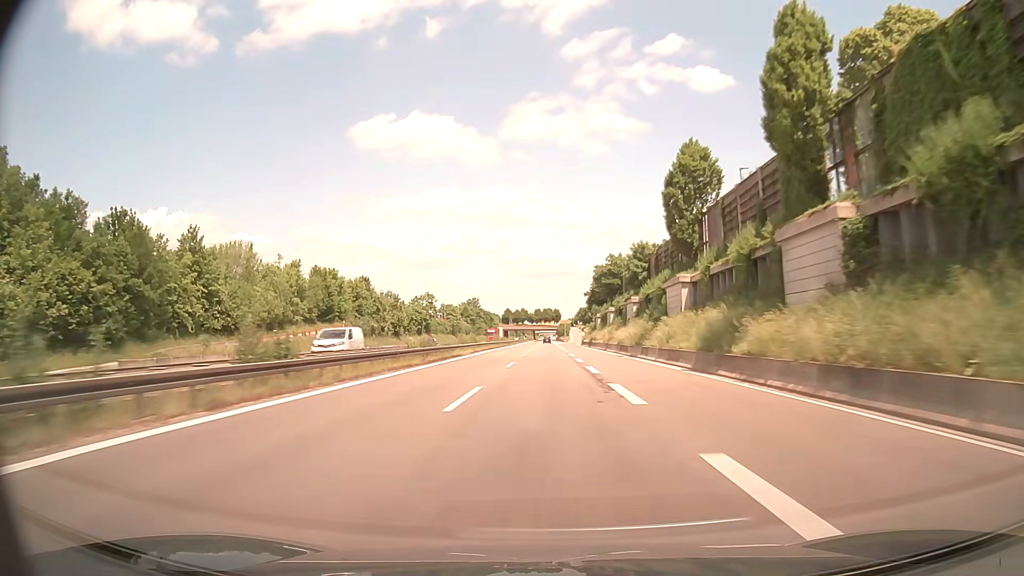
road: trunk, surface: asphalt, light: Day
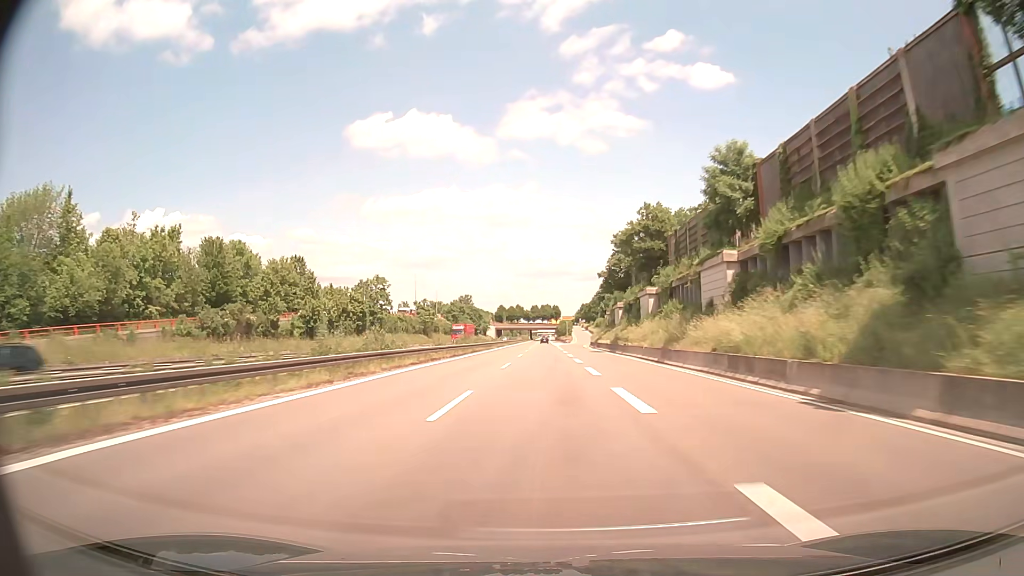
(+0.1, +37.5) m; 0°
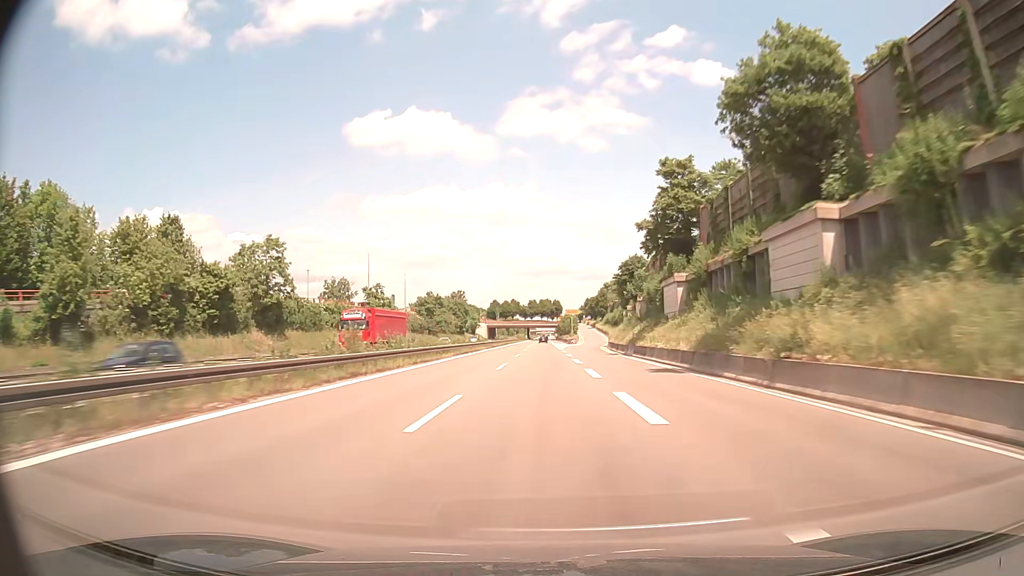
(-0.1, +37.5) m; 0°
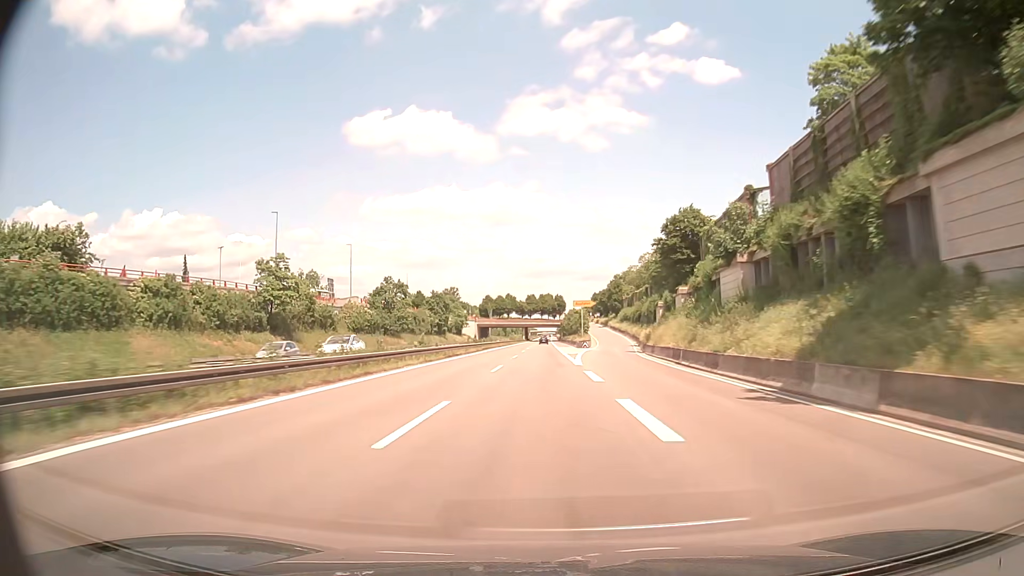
(0.0, +37.6) m; 0°
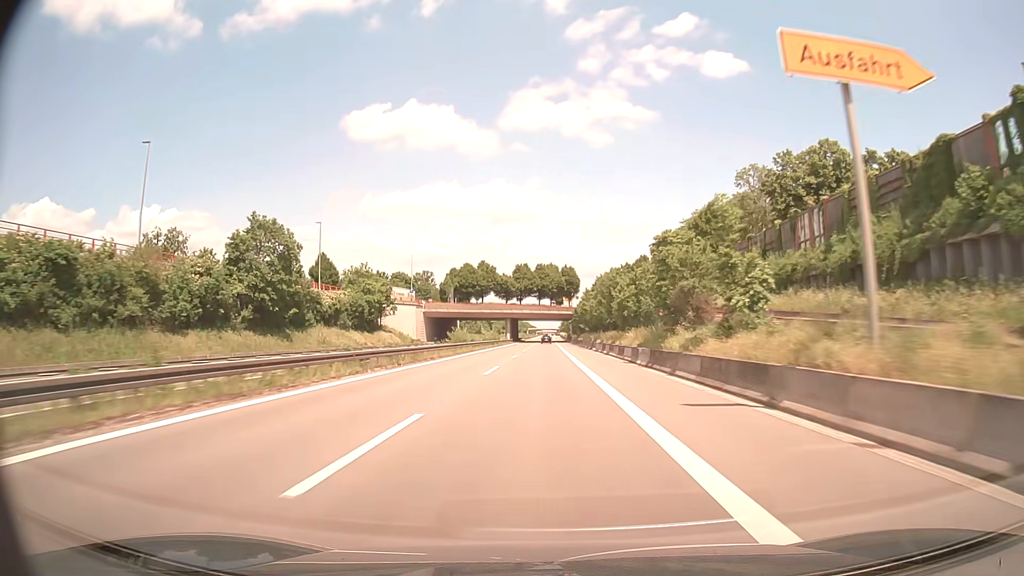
(-0.1, +92.9) m; 0°
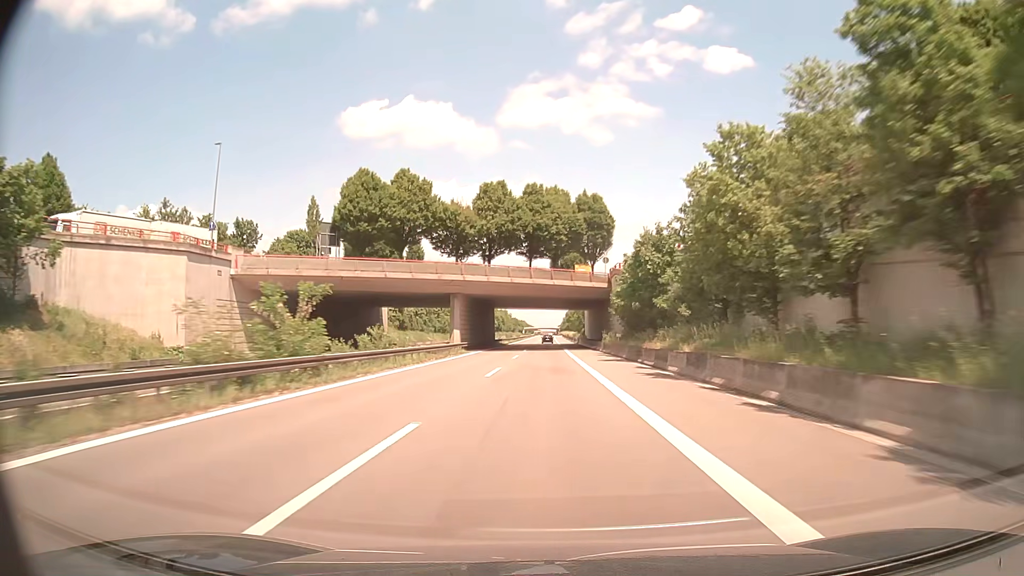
(0.0, +73.5) m; 0°
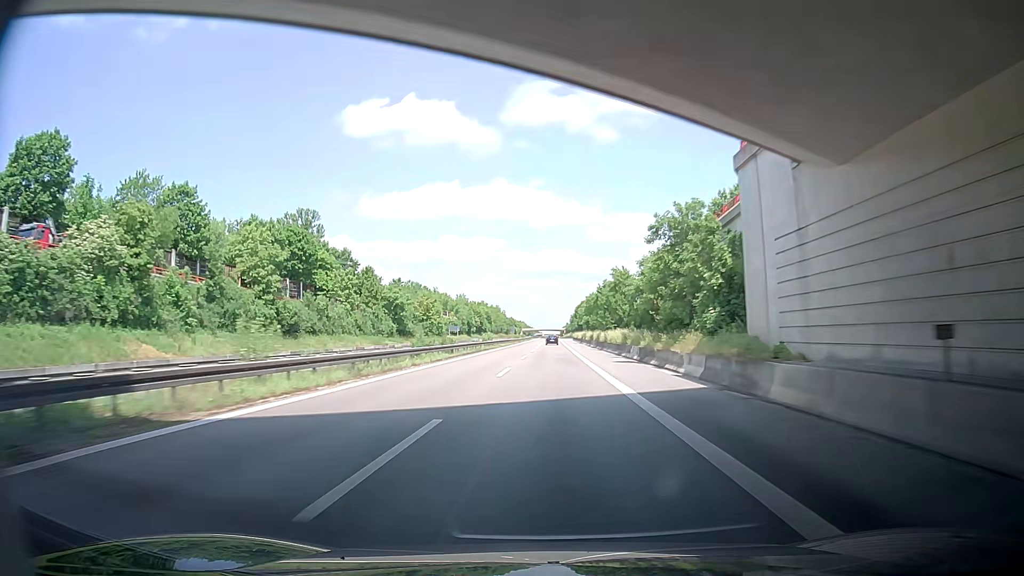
(+0.6, +89.7) m; 0°
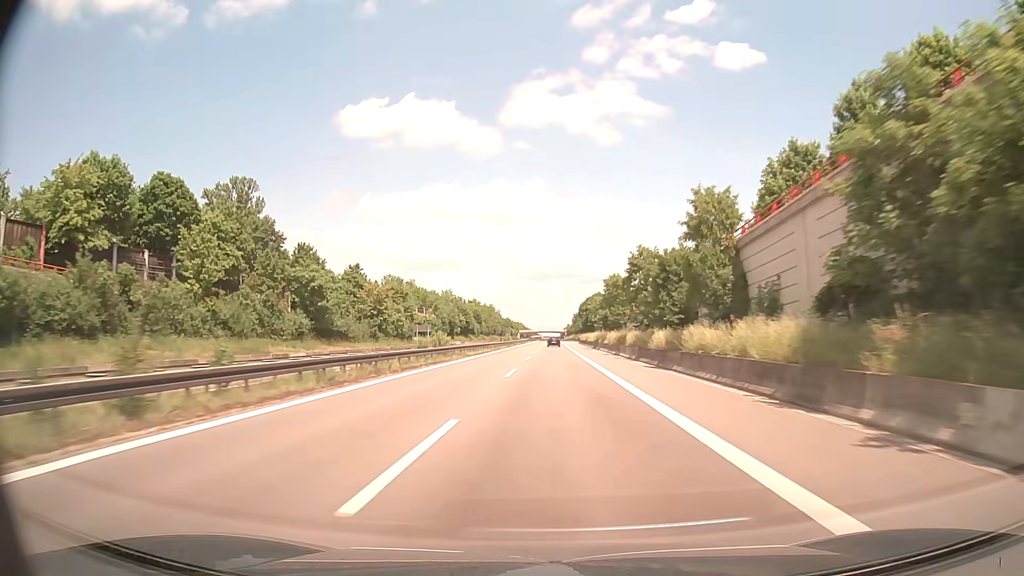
(-0.3, +36.0) m; 0°
(0, +10) (0, +20) (0, +30) (0, +40) (0, +50) (0, +60) (0, +70) (0, +80) (+1, +90) (+1, +100) m
